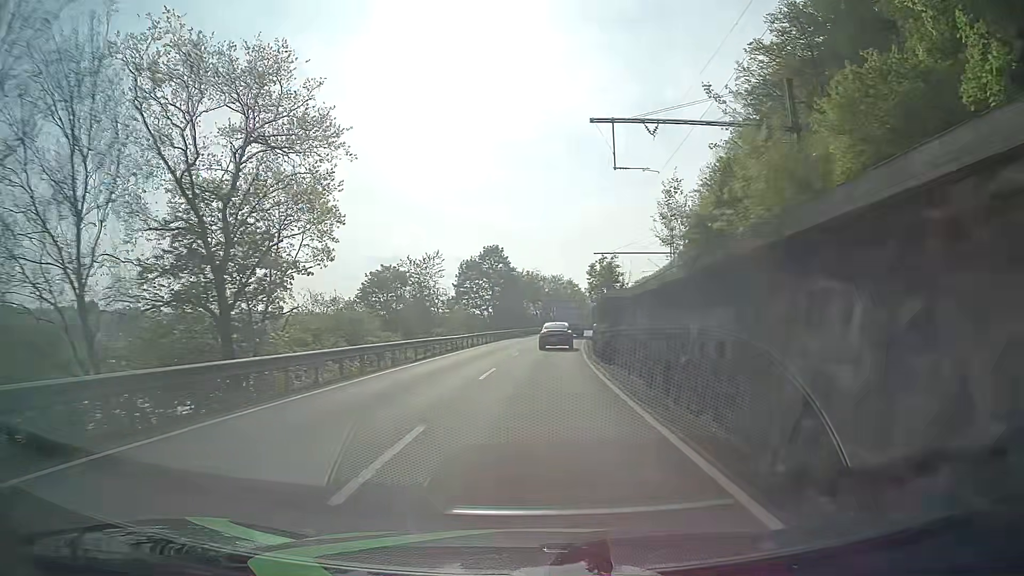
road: primary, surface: asphalt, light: Day
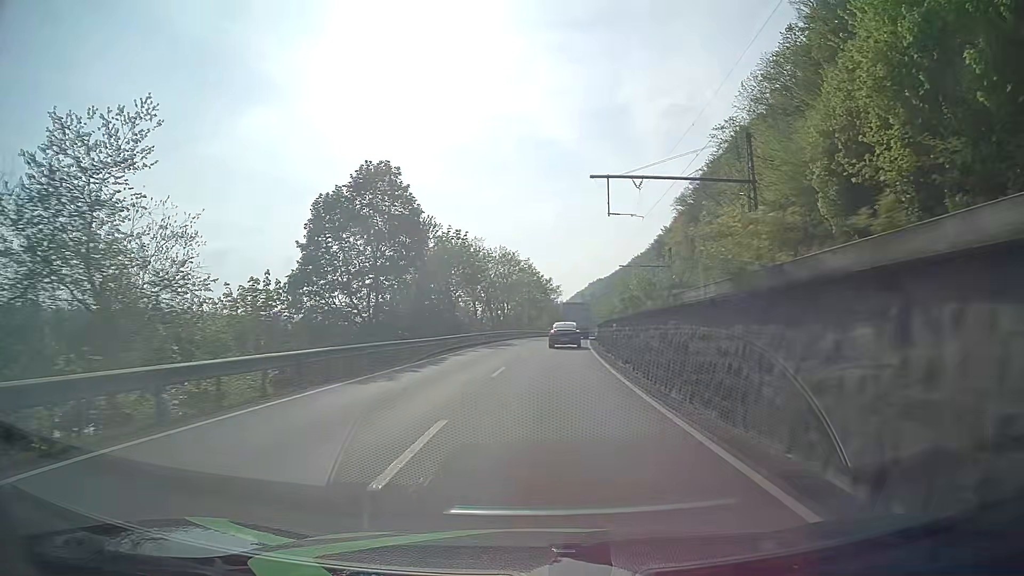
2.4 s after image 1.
(+1.5, +47.2) m; +4°
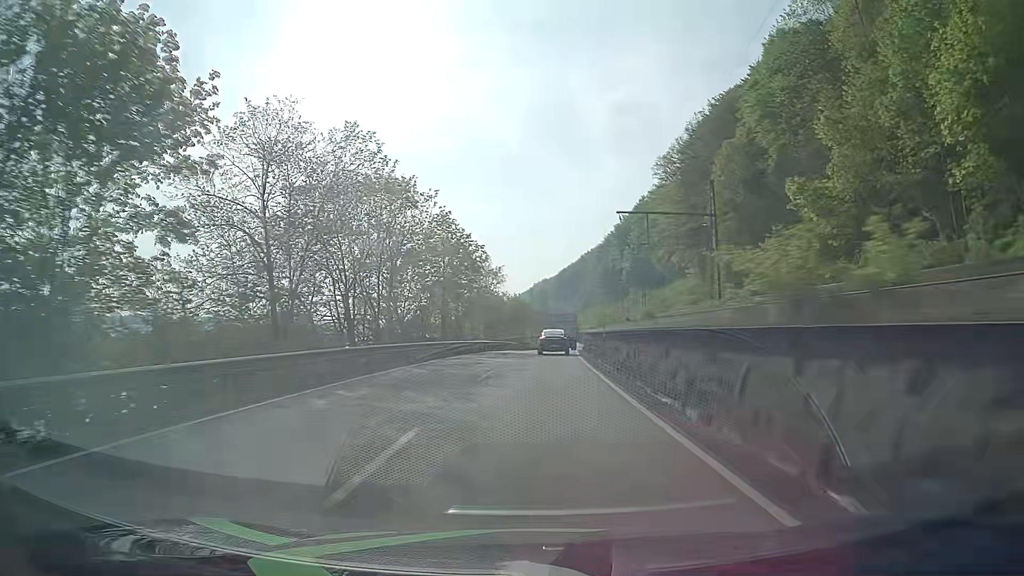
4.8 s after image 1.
(+2.2, +48.1) m; +4°
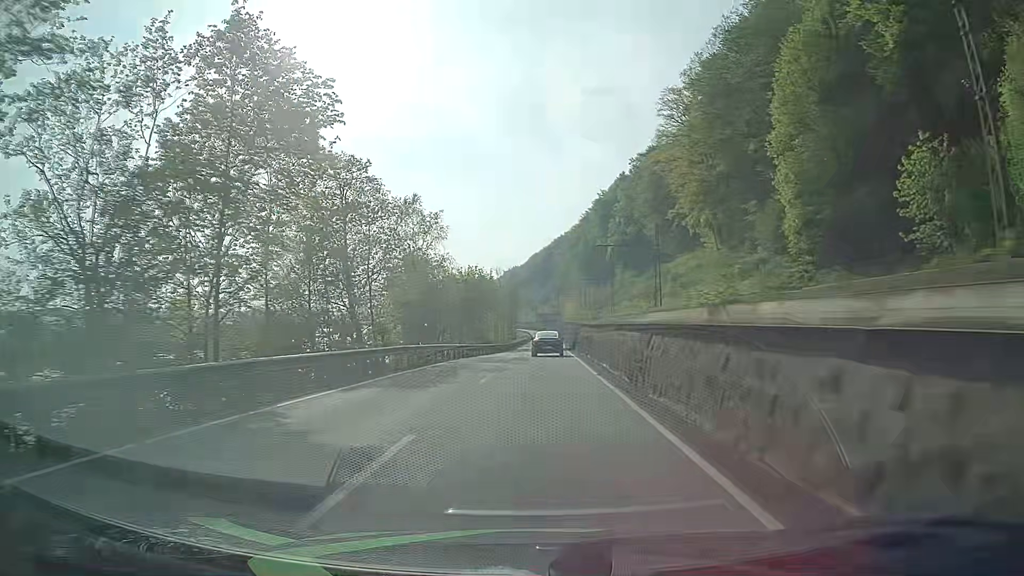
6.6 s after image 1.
(+1.1, +36.6) m; +3°
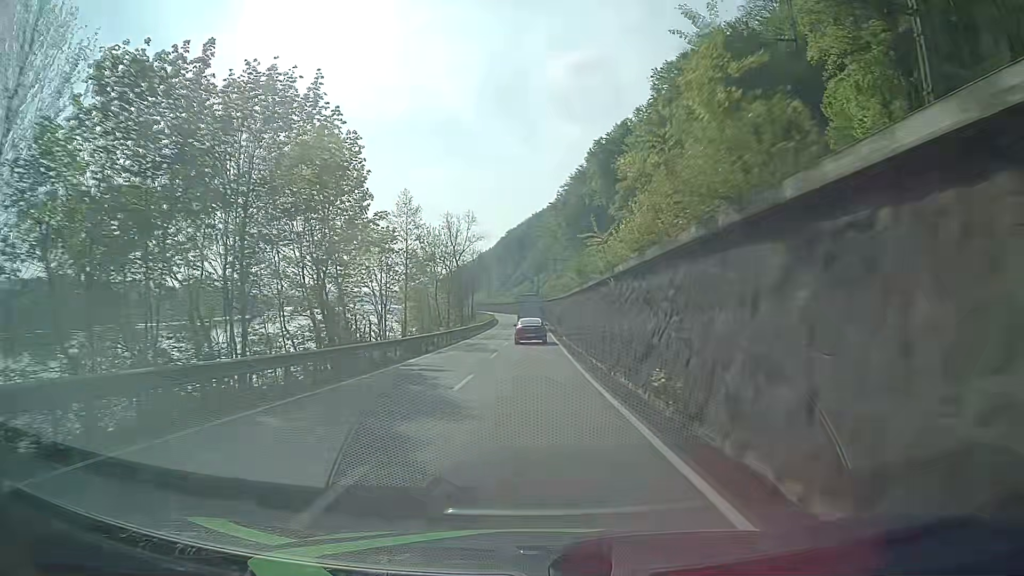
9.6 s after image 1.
(+1.5, +61.9) m; +2°
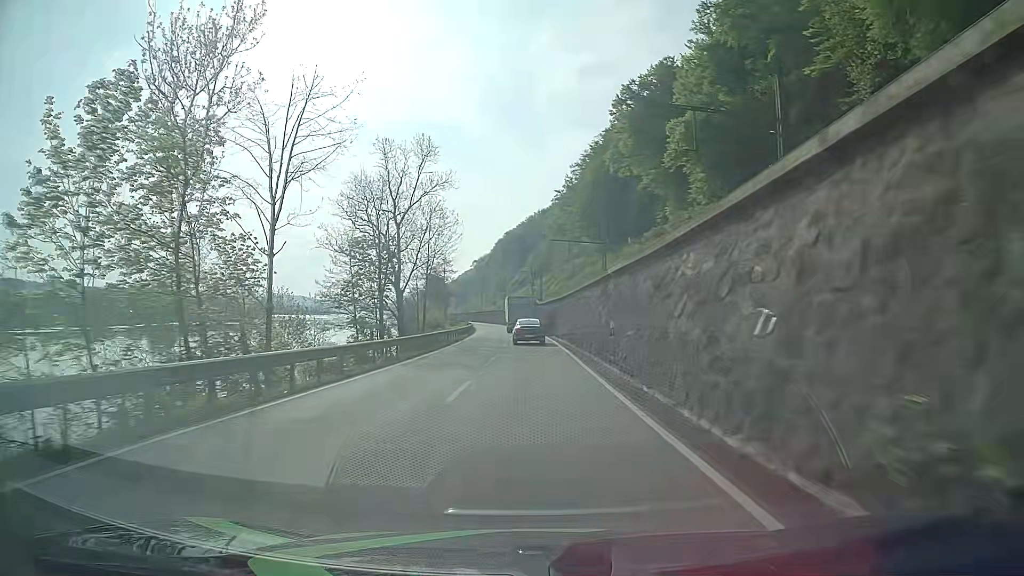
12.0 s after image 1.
(-0.1, +50.2) m; 0°
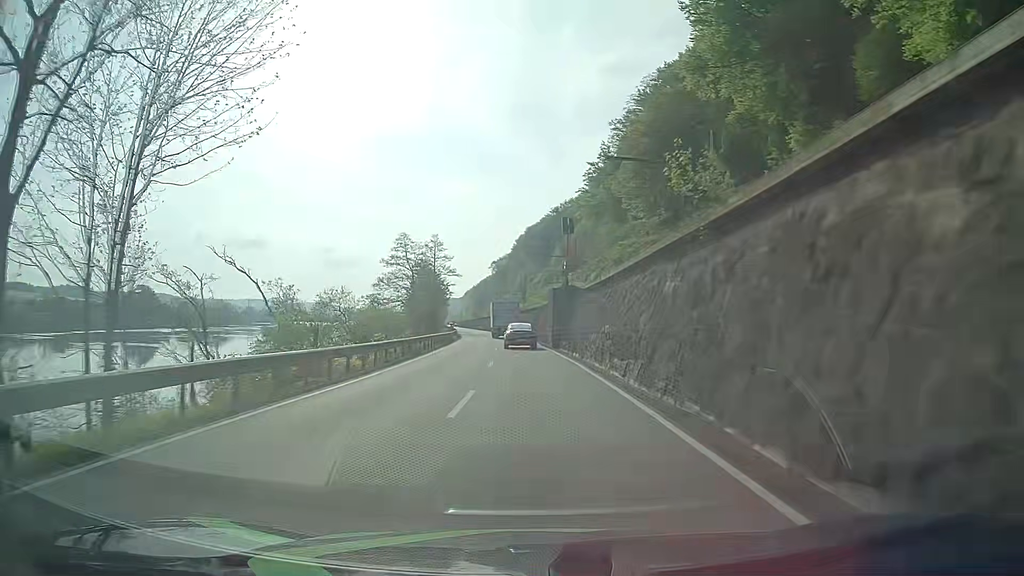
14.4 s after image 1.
(-0.6, +49.7) m; -2°
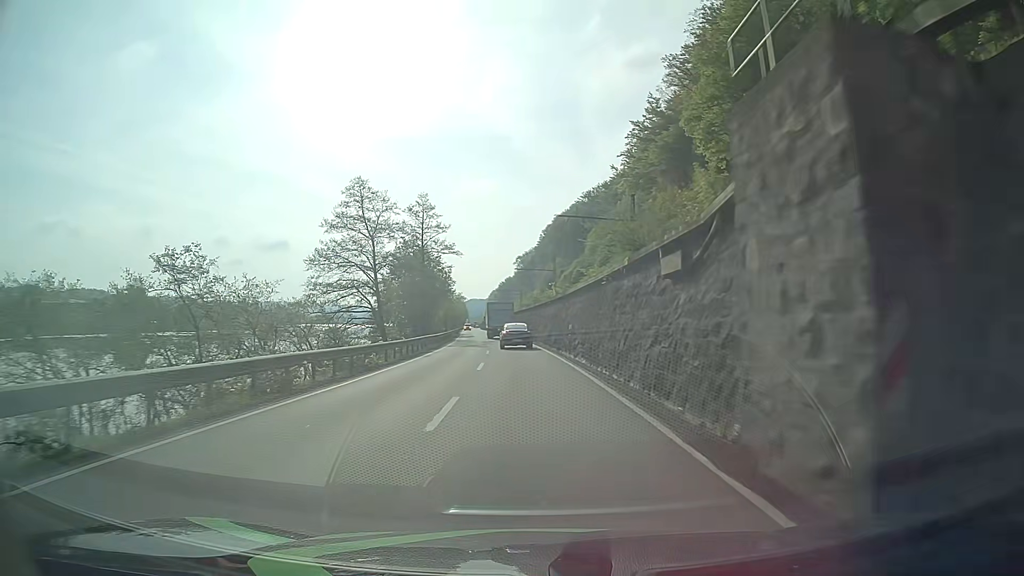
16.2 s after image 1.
(-1.1, +37.2) m; -3°
(0, +10) (0, +20) (-1, +30) (-1, +40) (-2, +50) (-3, +60) (-4, +70) (-4, +80) (-6, +90) (-7, +100) m
